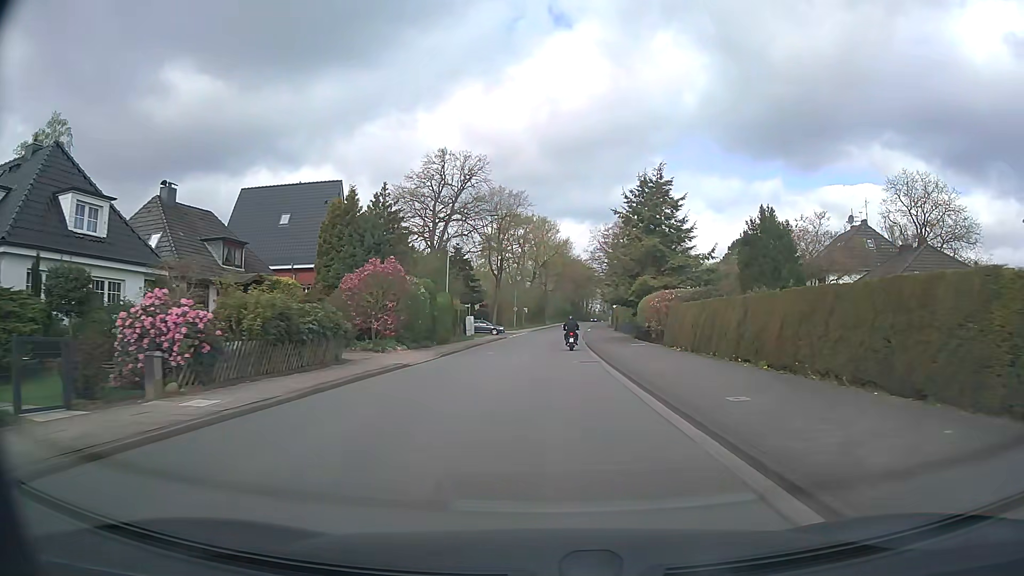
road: secondary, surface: asphalt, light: Day
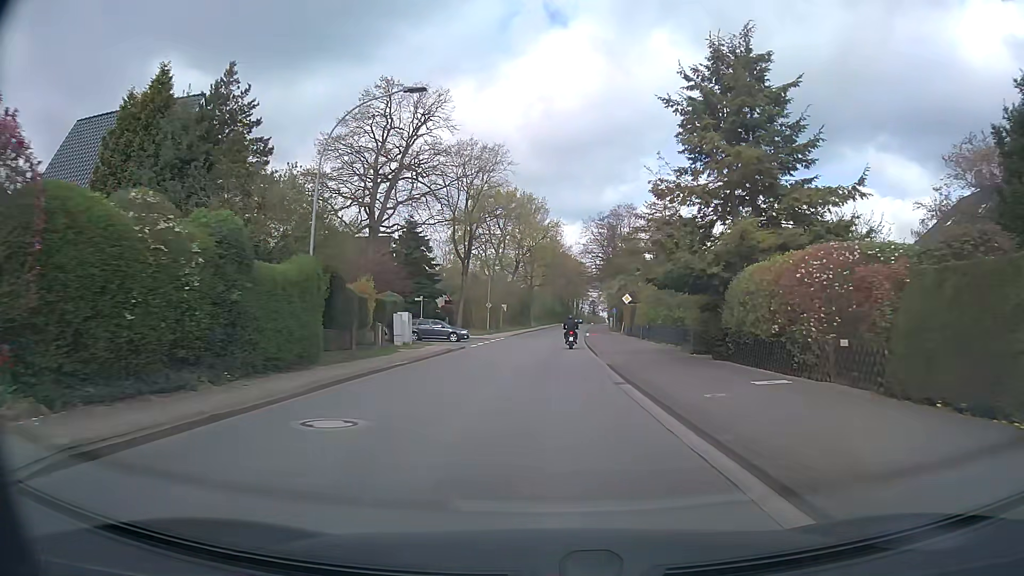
(+0.2, +22.4) m; +1°
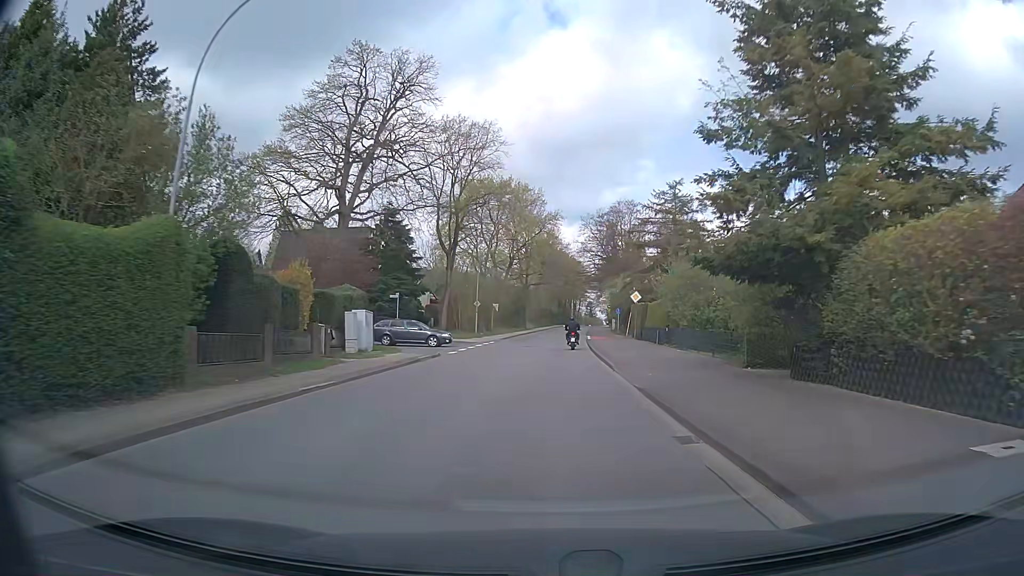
(0.0, +7.5) m; 0°
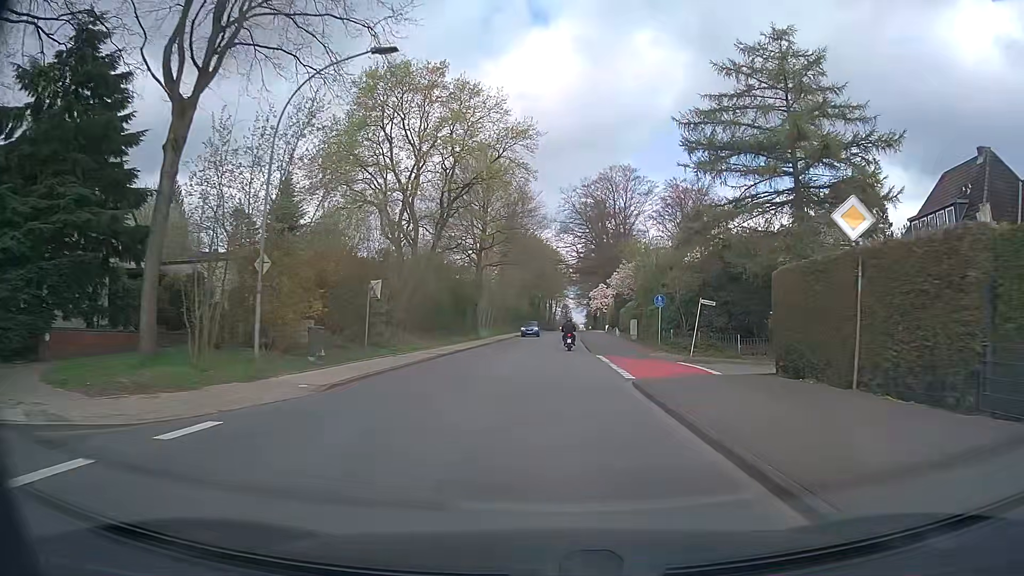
(+0.9, +37.7) m; +2°
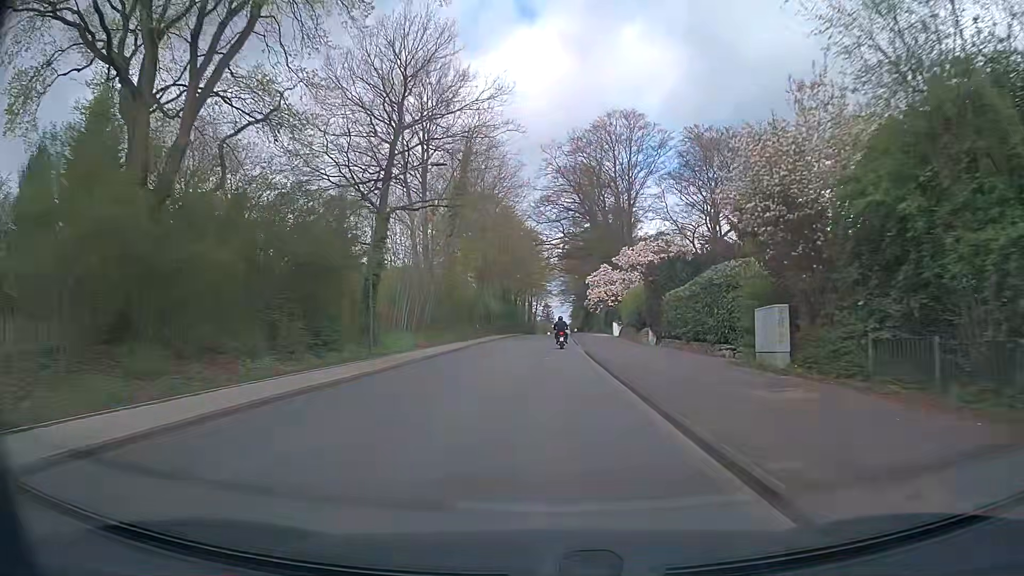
(+0.7, +30.3) m; +2°
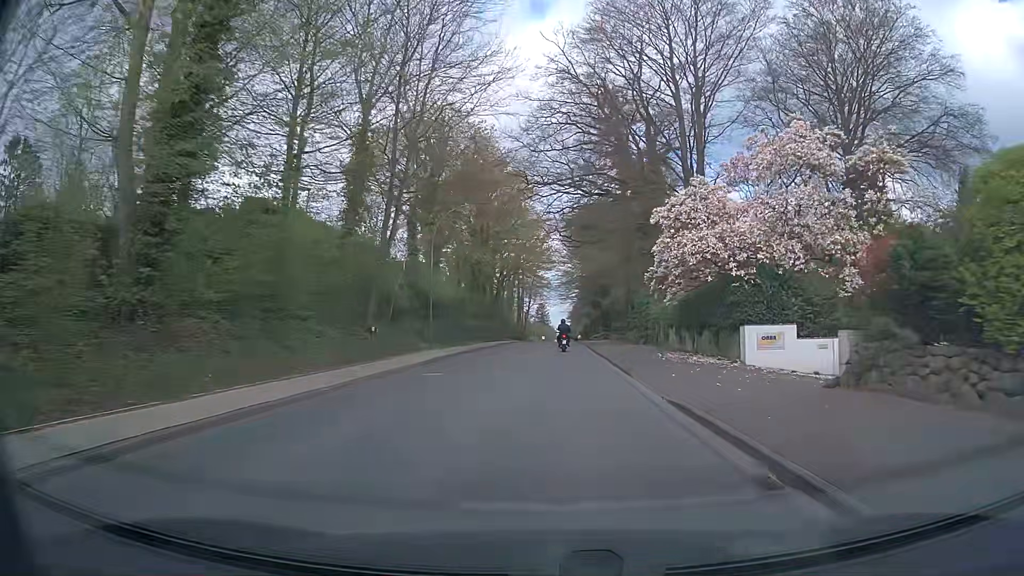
(0.0, +38.0) m; 0°
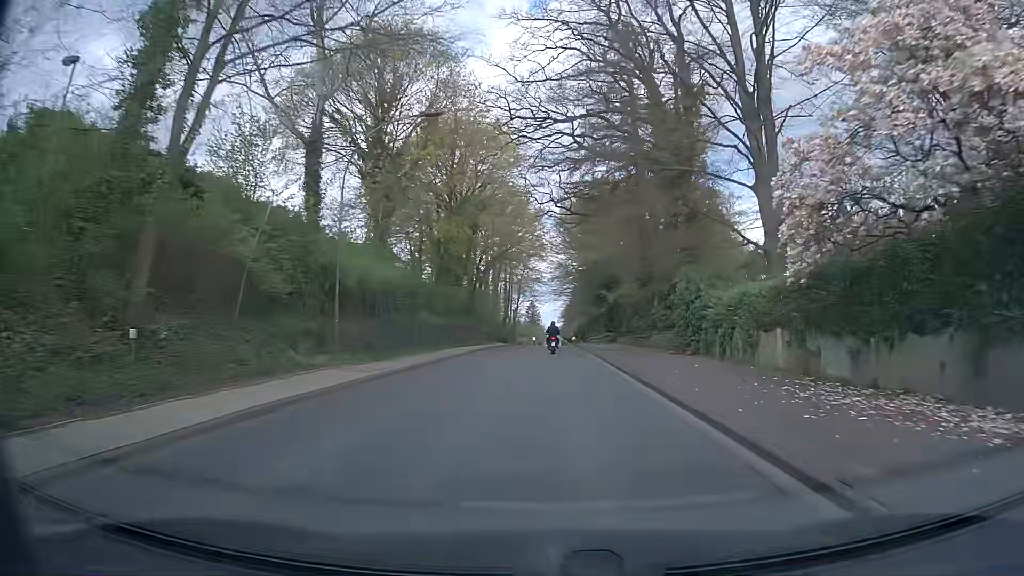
(0.0, +15.2) m; 0°
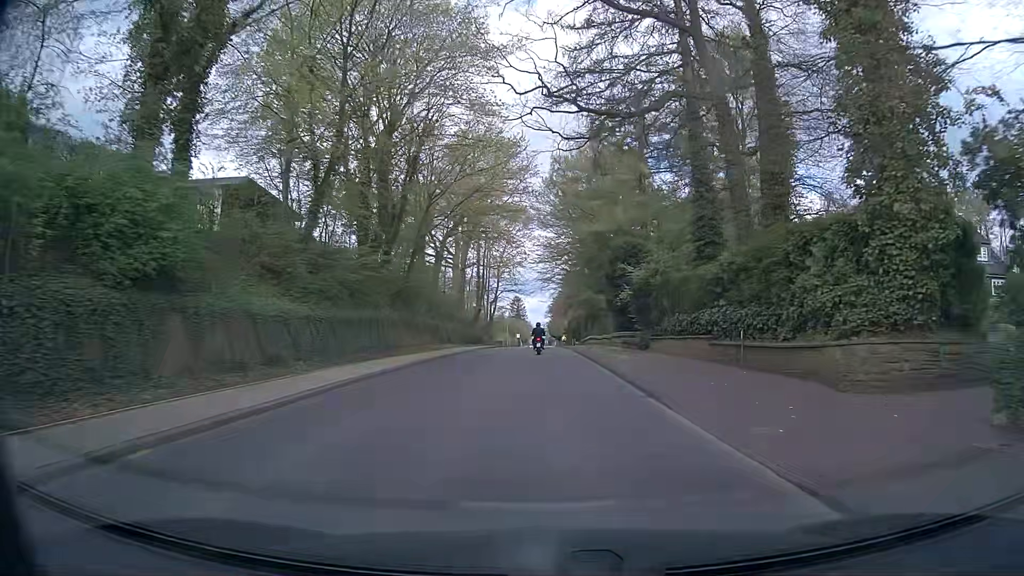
(+0.3, +22.8) m; +1°
(0, +10) (0, +20) (0, +30) (0, +40) (0, +50) (0, +60) (0, +70) (0, +80) (0, +90) (0, +100) m
